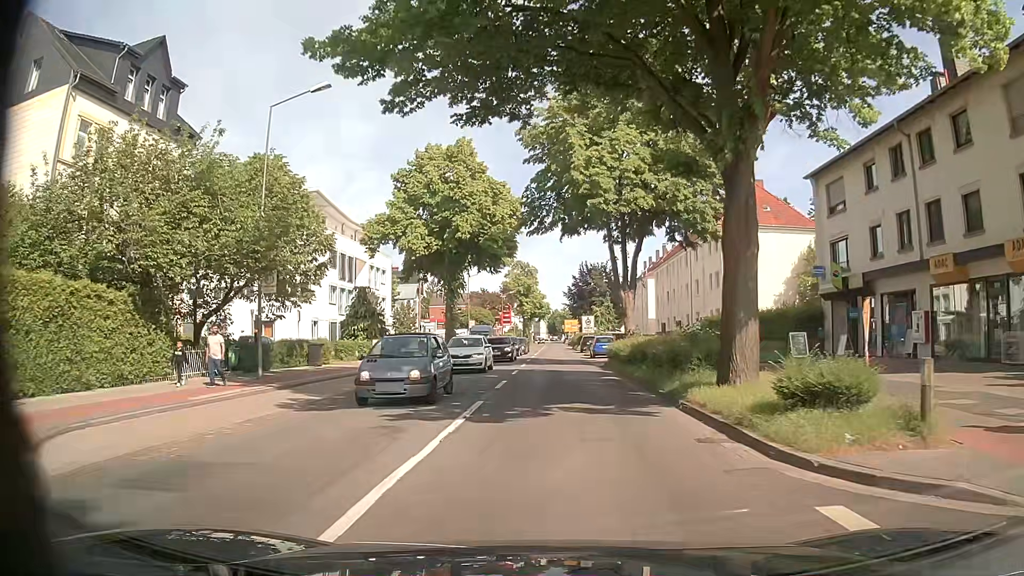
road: secondary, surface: asphalt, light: Day
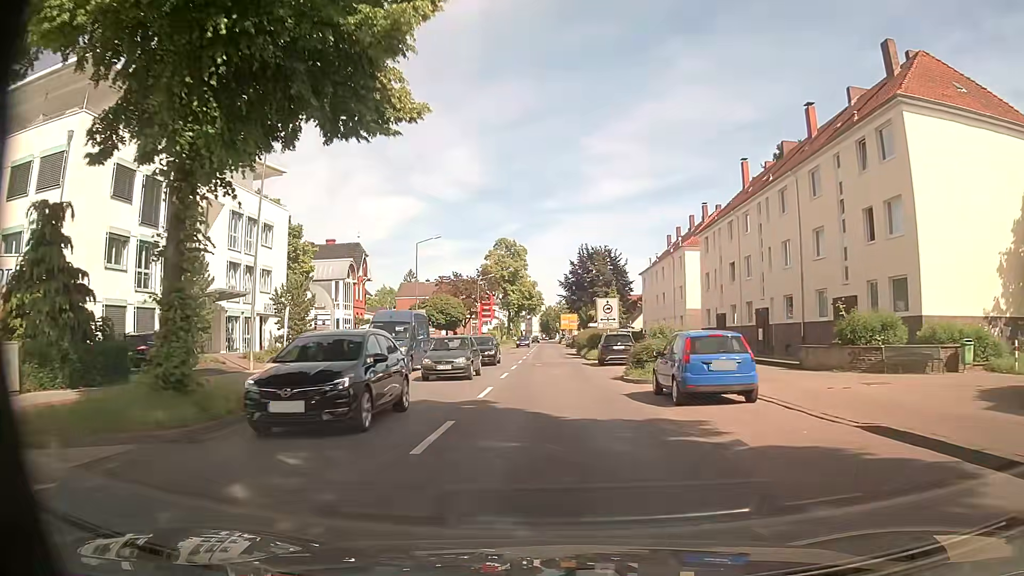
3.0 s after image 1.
(+0.1, +31.1) m; +2°
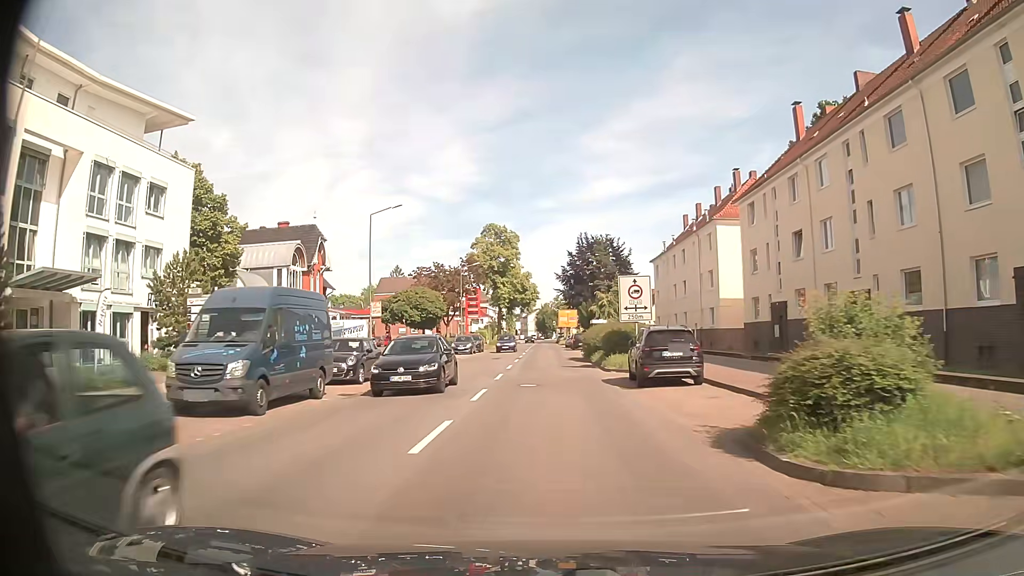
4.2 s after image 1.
(-0.3, +14.2) m; -1°
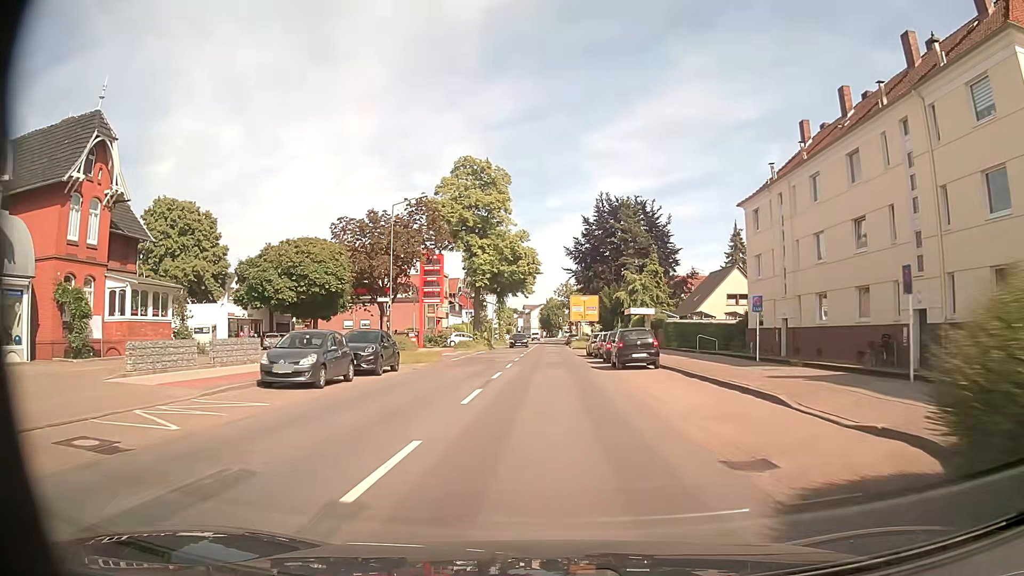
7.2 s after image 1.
(-0.2, +36.4) m; -1°
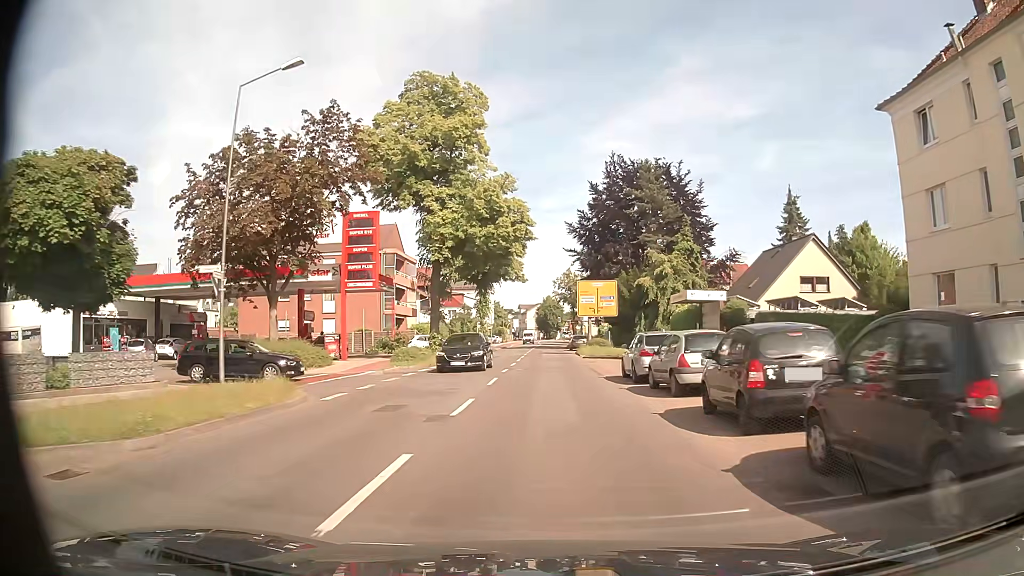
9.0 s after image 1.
(+0.1, +21.5) m; 0°
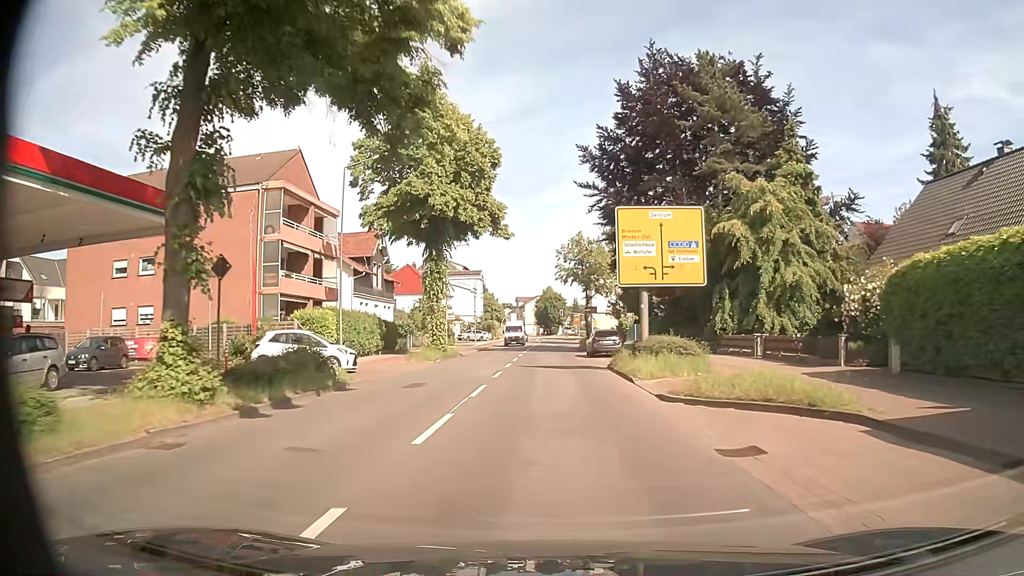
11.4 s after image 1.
(+0.1, +28.3) m; 0°
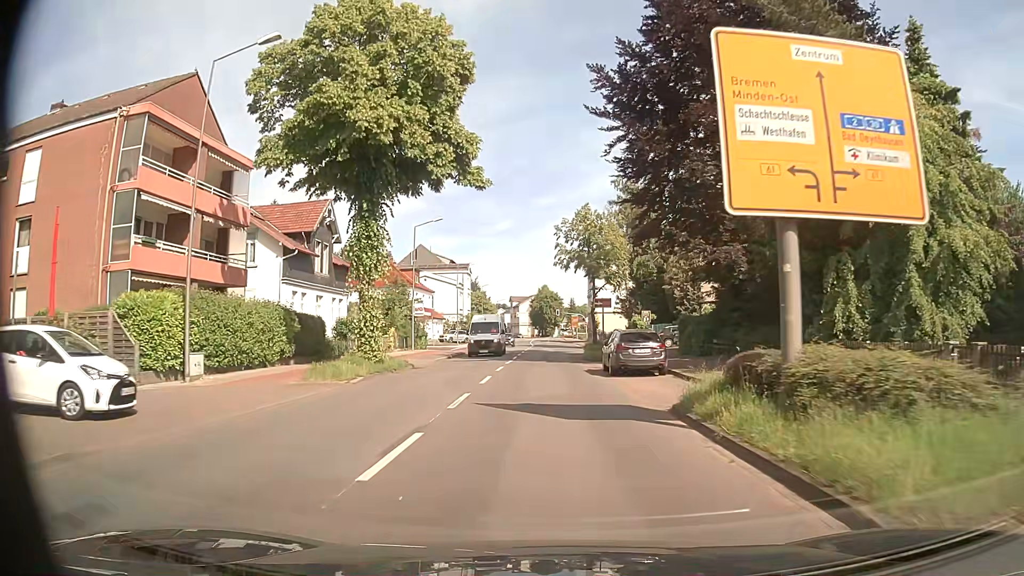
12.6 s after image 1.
(0.0, +14.0) m; 0°
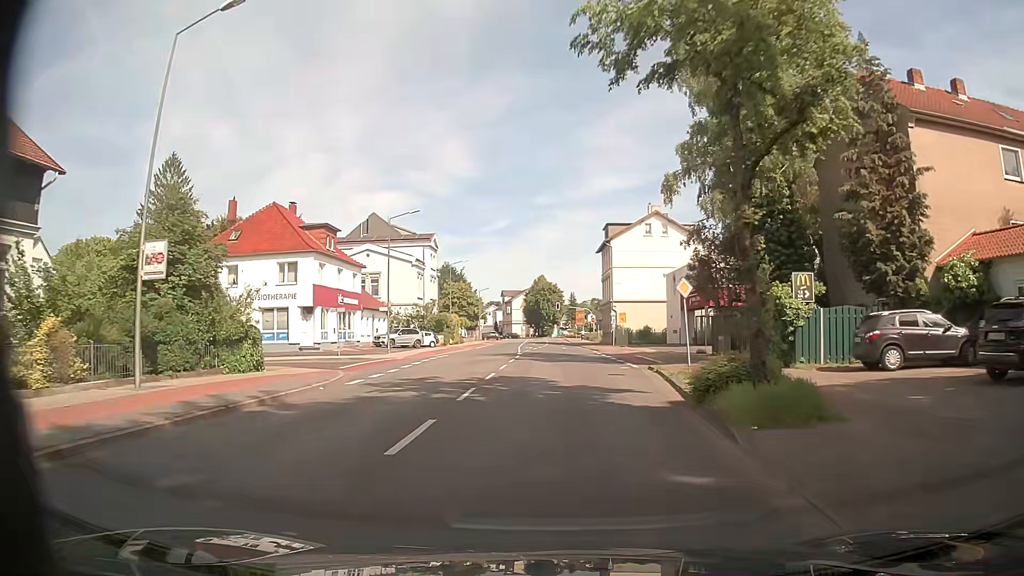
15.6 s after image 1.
(+0.1, +34.6) m; 0°
(0, +10) (+1, +20) (+1, +30) (+1, +40) (+1, +50) (+2, +60) (+2, +70) (+2, +80) (+2, +90) (+2, +100) m
